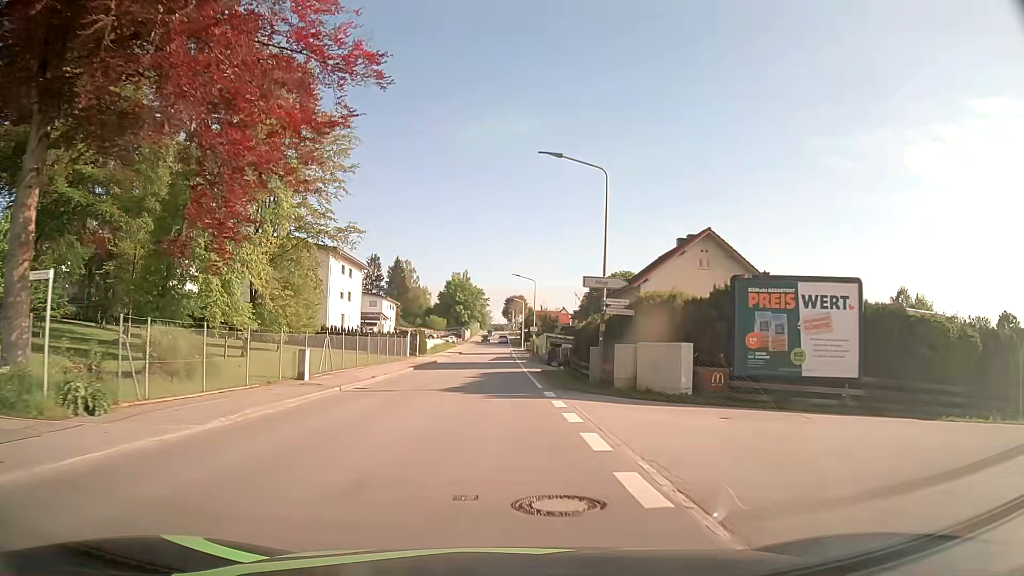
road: tertiary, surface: asphalt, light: Day
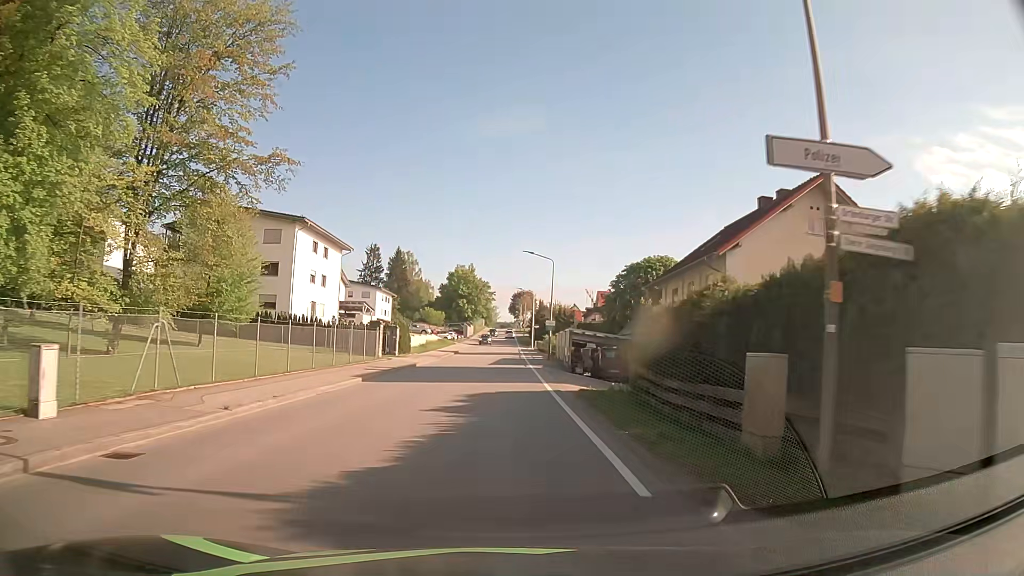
(0.0, +15.0) m; +1°
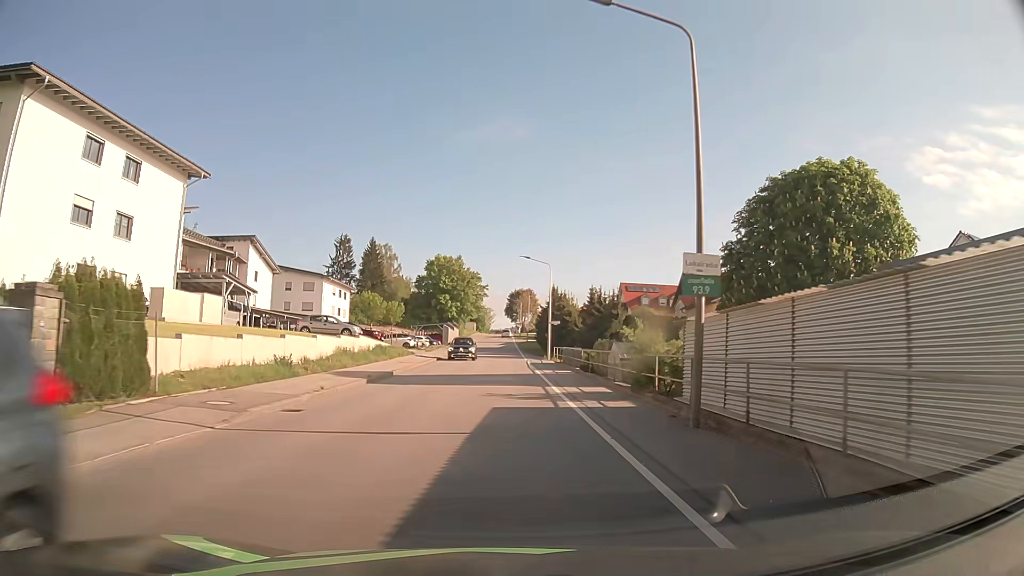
(-0.6, +37.7) m; -1°
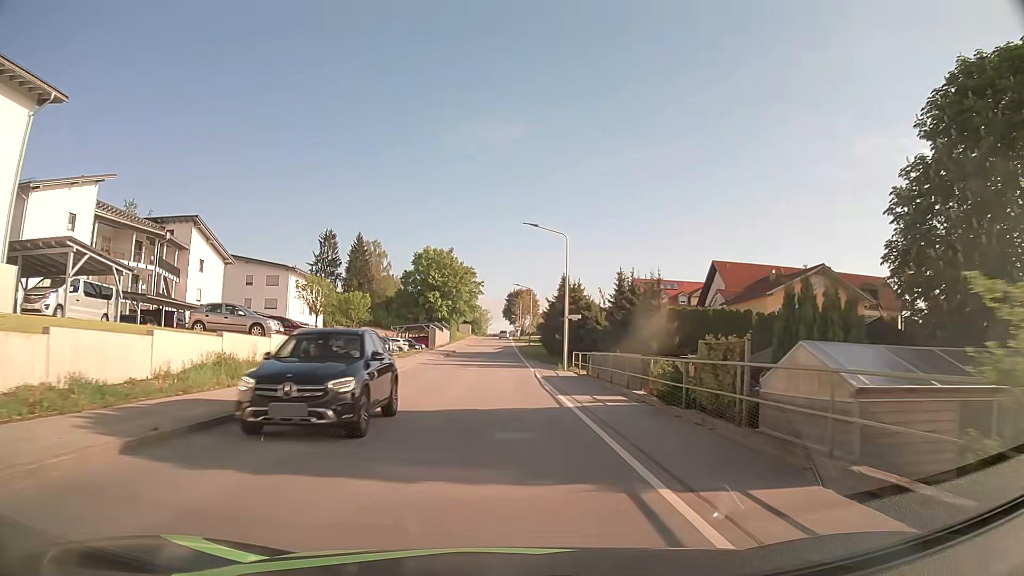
(0.0, +15.1) m; 0°
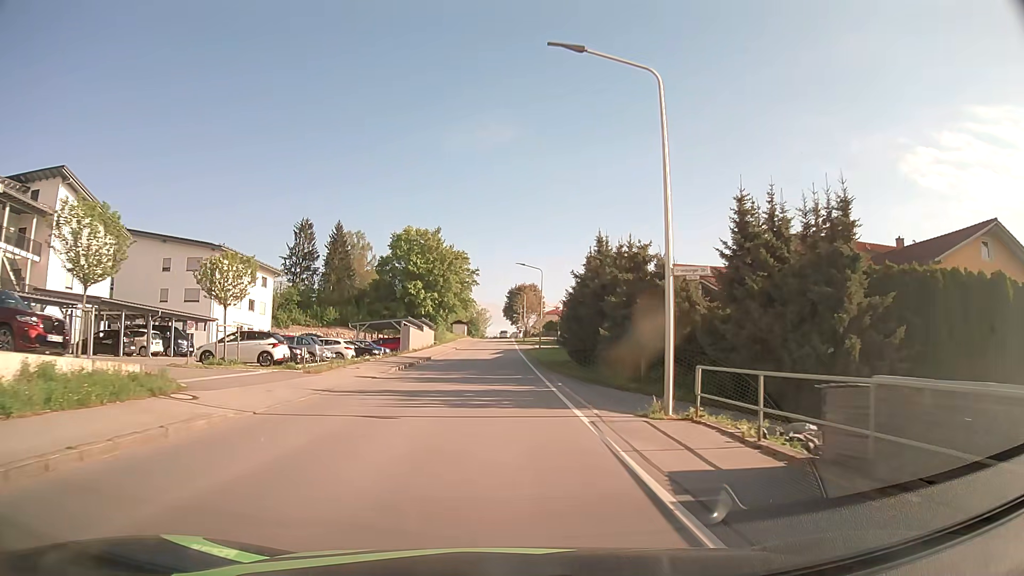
(0.0, +22.5) m; 0°
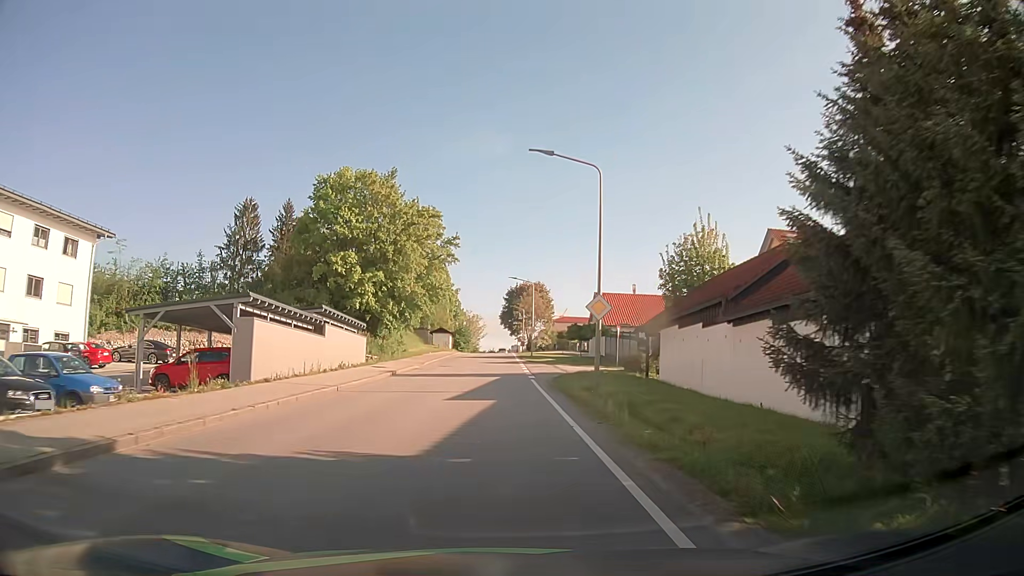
(0.0, +36.4) m; 0°
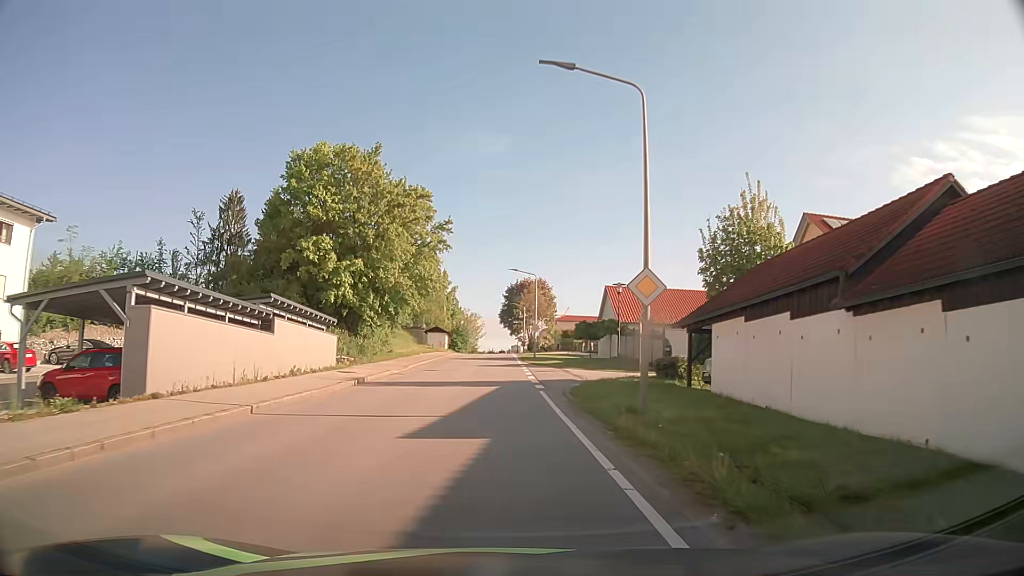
(0.0, +7.0) m; 0°
